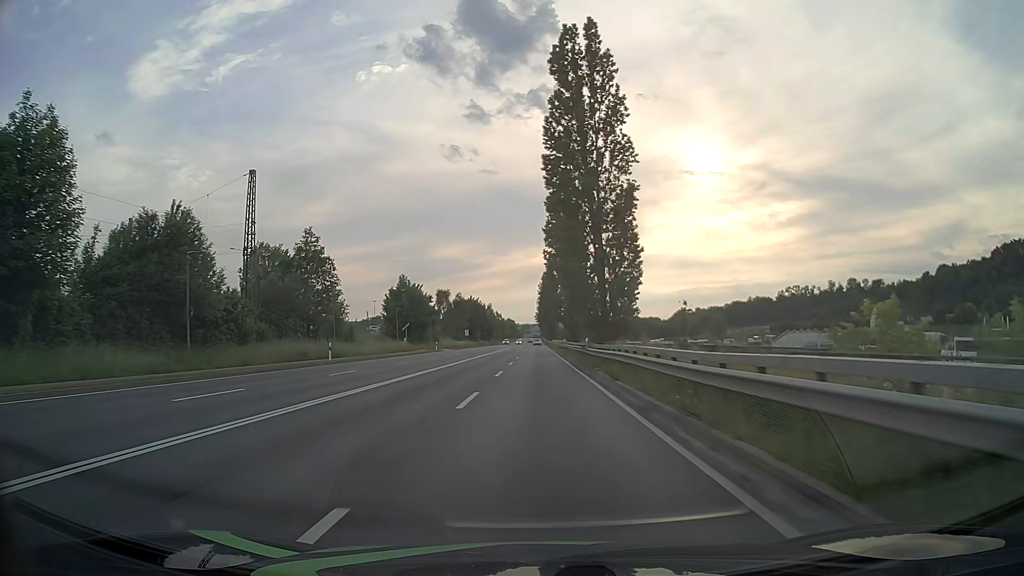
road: primary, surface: asphalt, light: Day
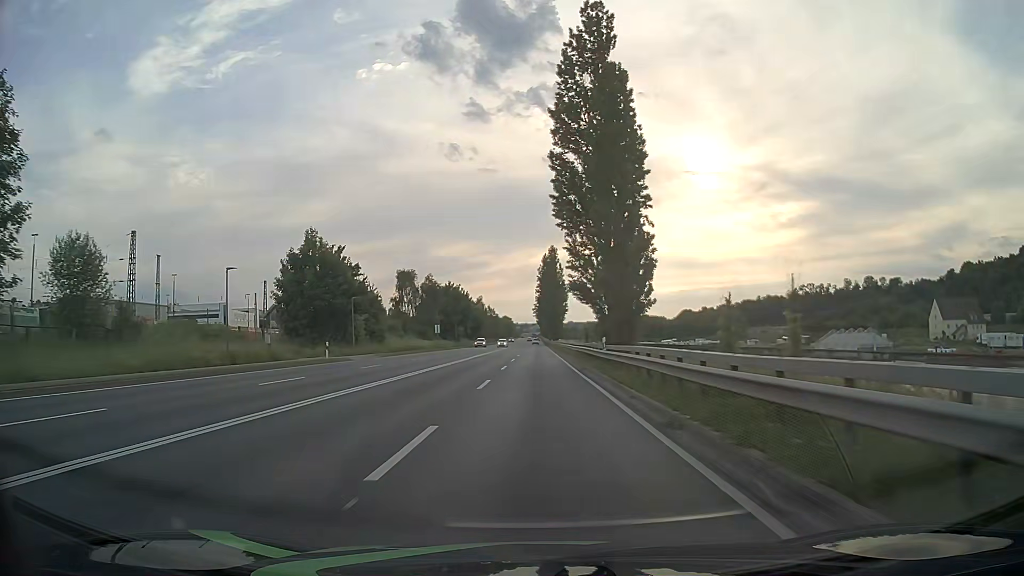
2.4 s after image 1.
(0.0, +43.0) m; 0°
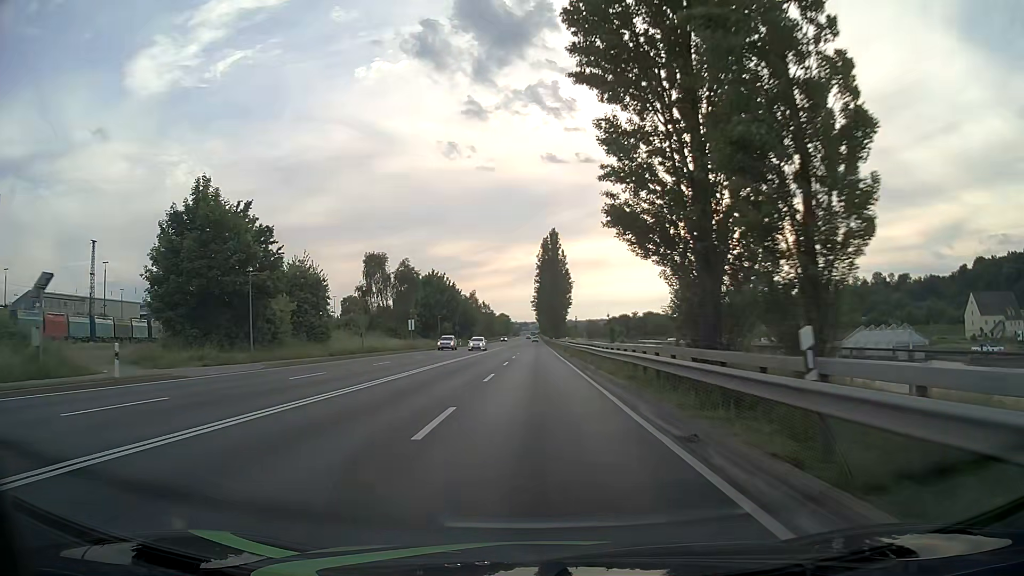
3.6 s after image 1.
(0.0, +21.5) m; 0°
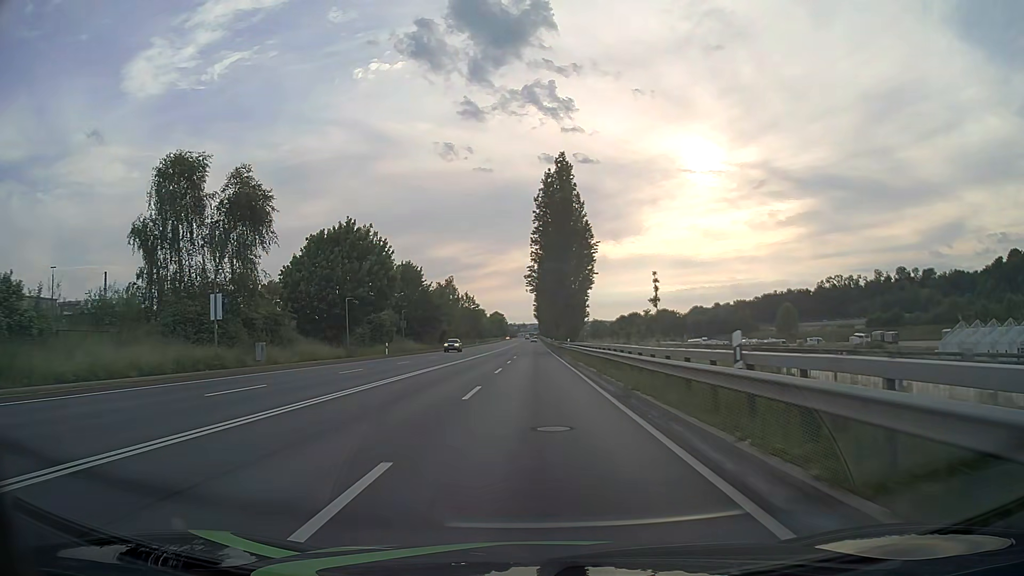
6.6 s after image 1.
(-0.2, +53.7) m; 0°
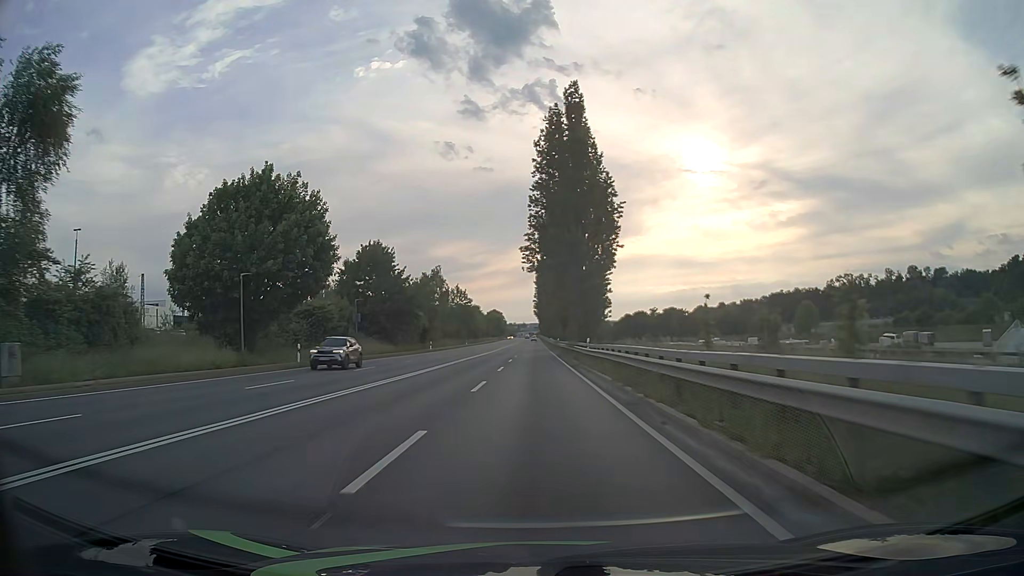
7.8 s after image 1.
(0.0, +21.5) m; 0°
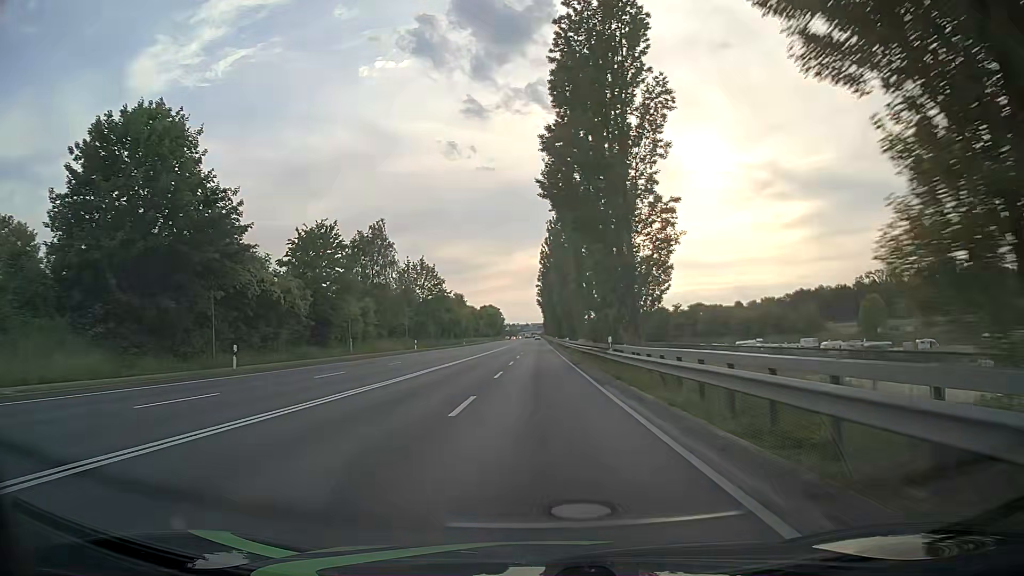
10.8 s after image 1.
(-0.1, +53.7) m; -1°
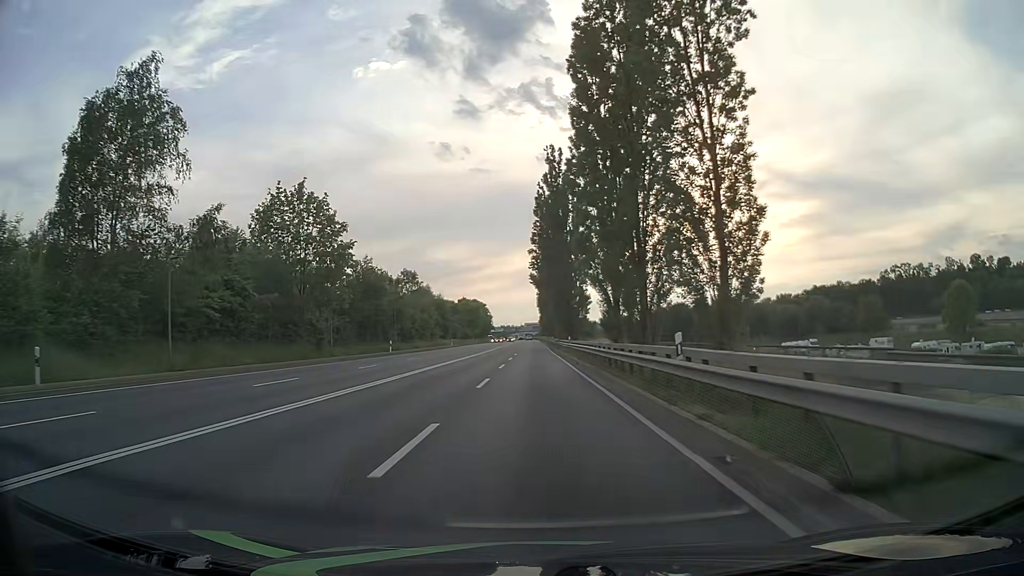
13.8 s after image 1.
(+0.5, +53.6) m; +1°
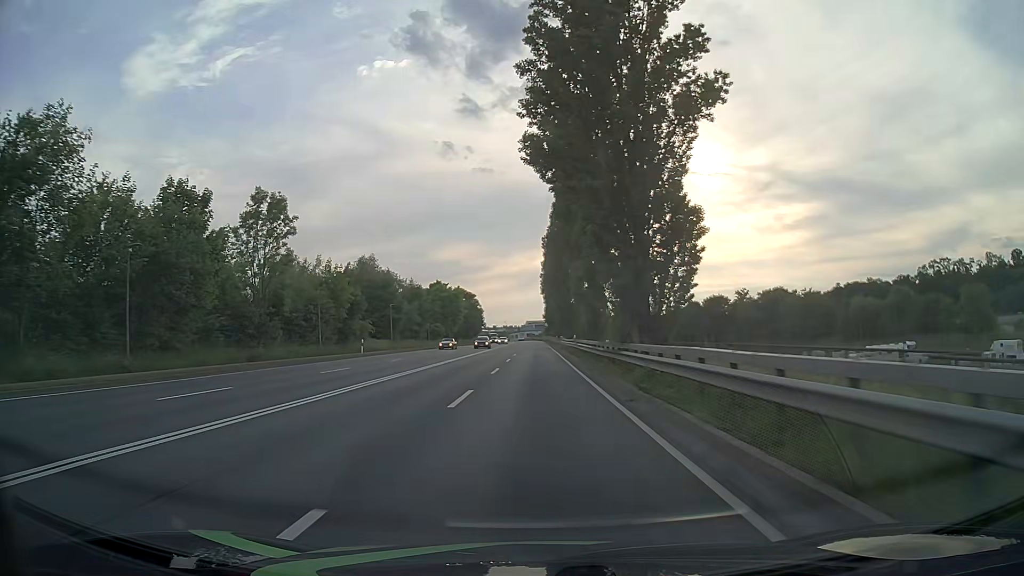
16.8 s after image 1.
(0.0, +53.6) m; 0°
(0, +10) (0, +20) (0, +30) (0, +40) (0, +50) (0, +60) (0, +70) (0, +80) (0, +90) (0, +100) m
